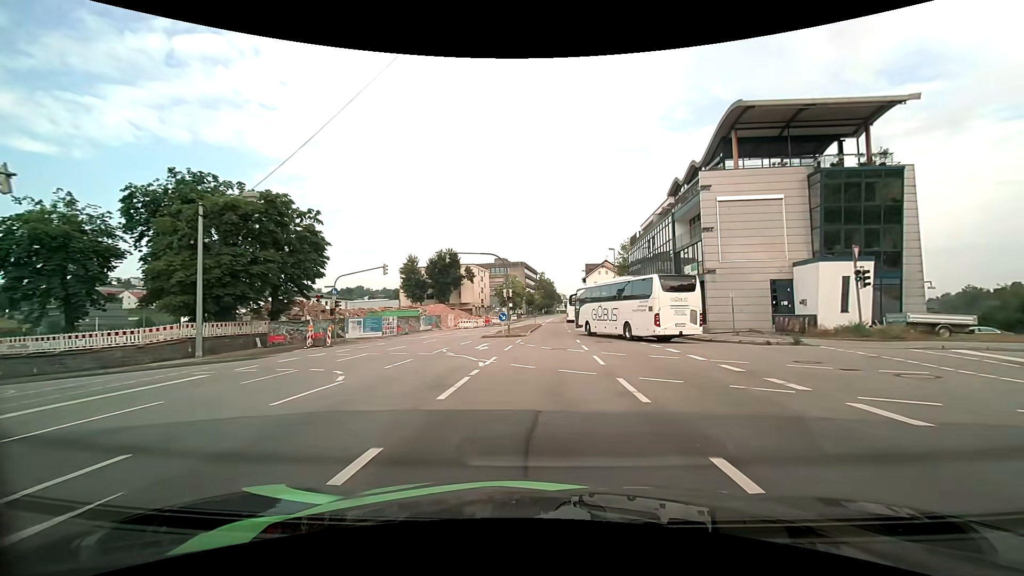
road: primary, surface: asphalt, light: Day
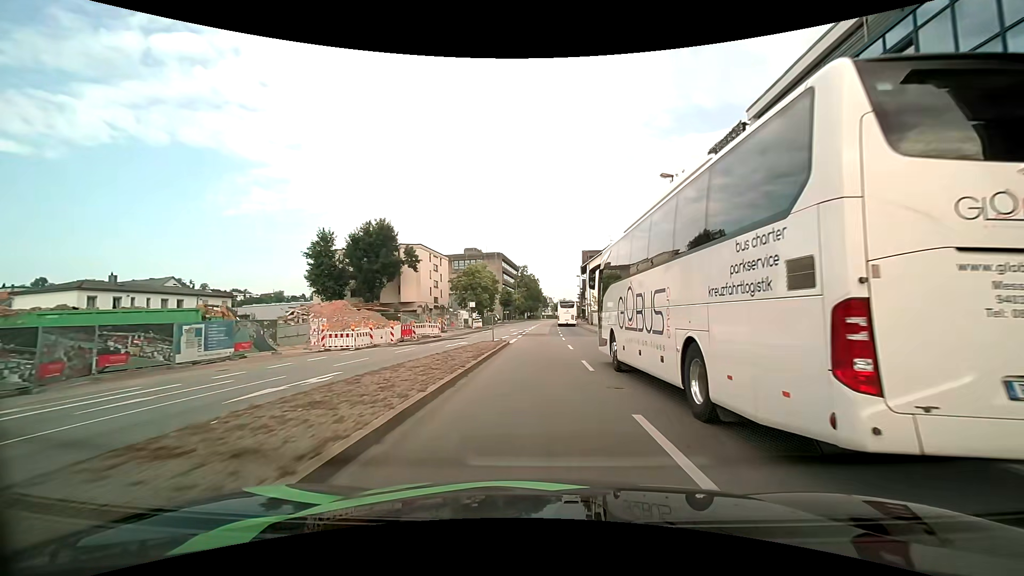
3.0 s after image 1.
(+1.0, +38.3) m; +2°
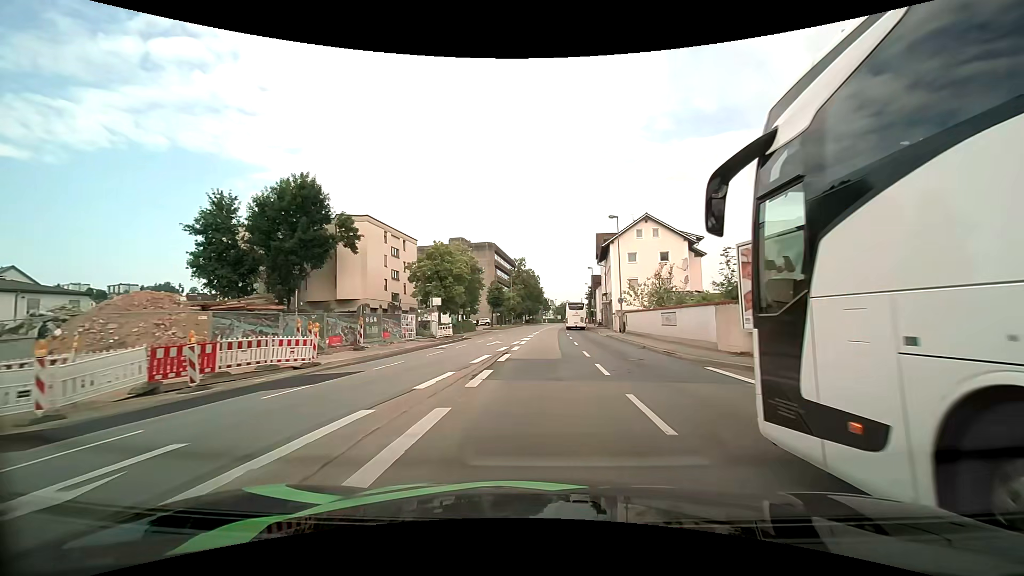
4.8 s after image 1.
(-0.1, +24.9) m; 0°
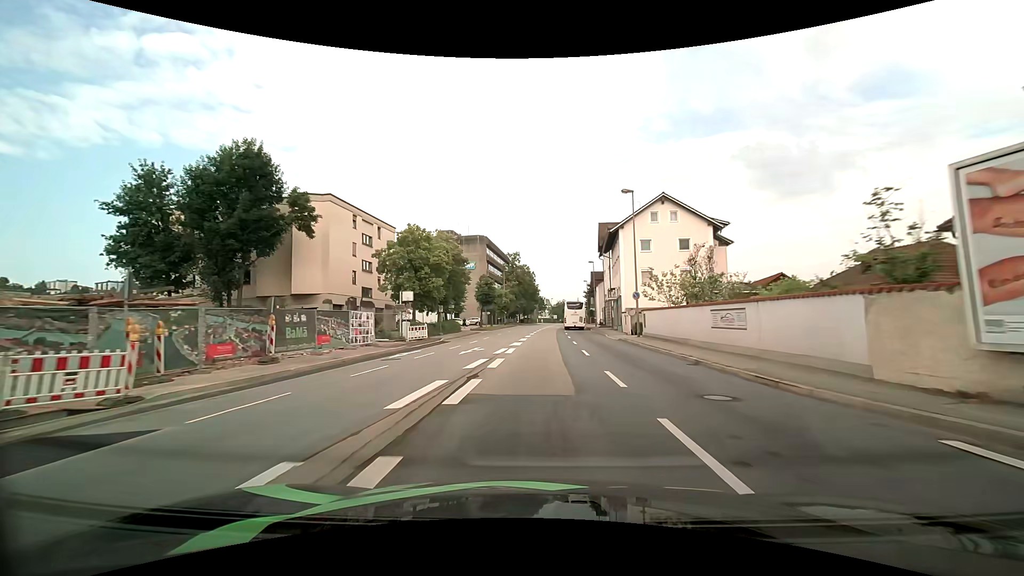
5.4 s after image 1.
(0.0, +8.7) m; 0°
(0, +10) (0, +20) (+1, +30) (+1, +40) (+1, +50) (+2, +60) (+2, +70) (+3, +80) (+4, +90) (+5, +100) m
